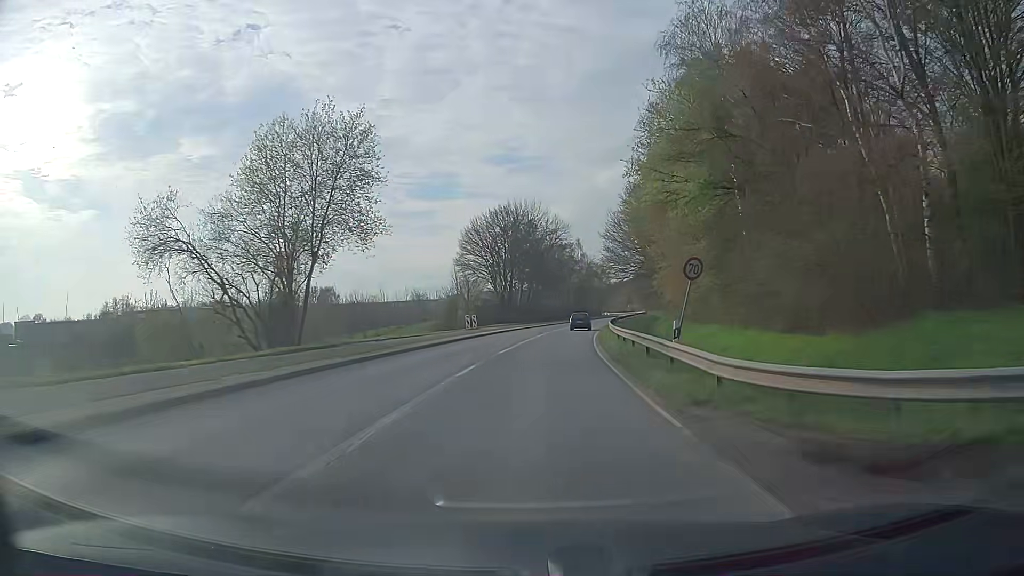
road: secondary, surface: asphalt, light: Day
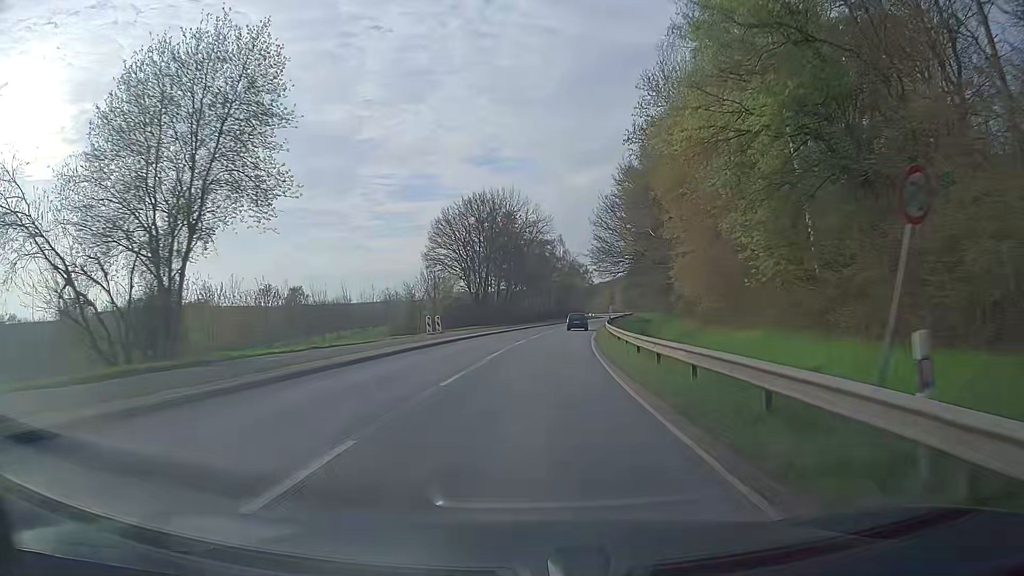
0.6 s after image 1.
(+0.1, +10.8) m; +2°
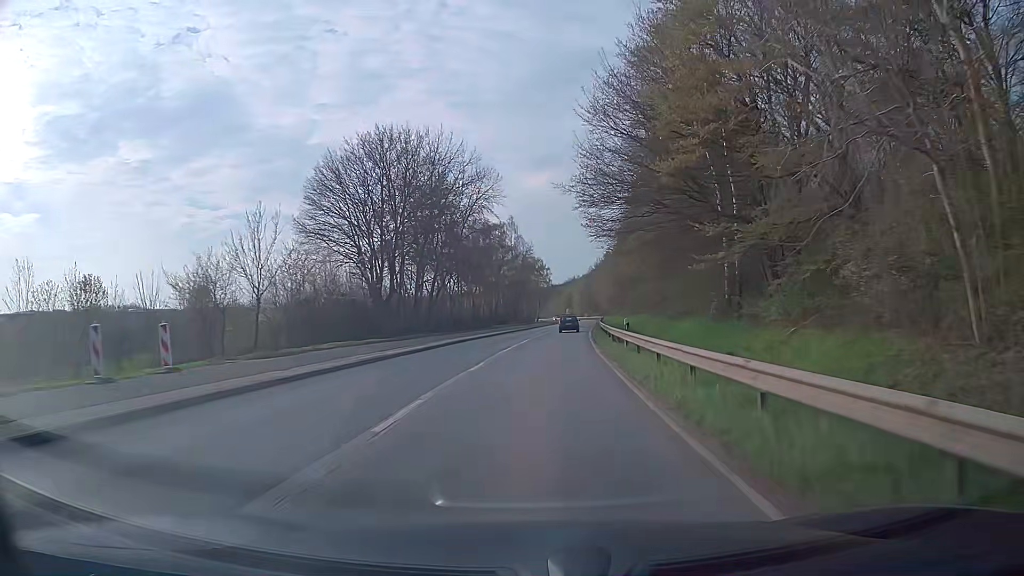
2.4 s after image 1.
(+1.2, +32.3) m; +4°
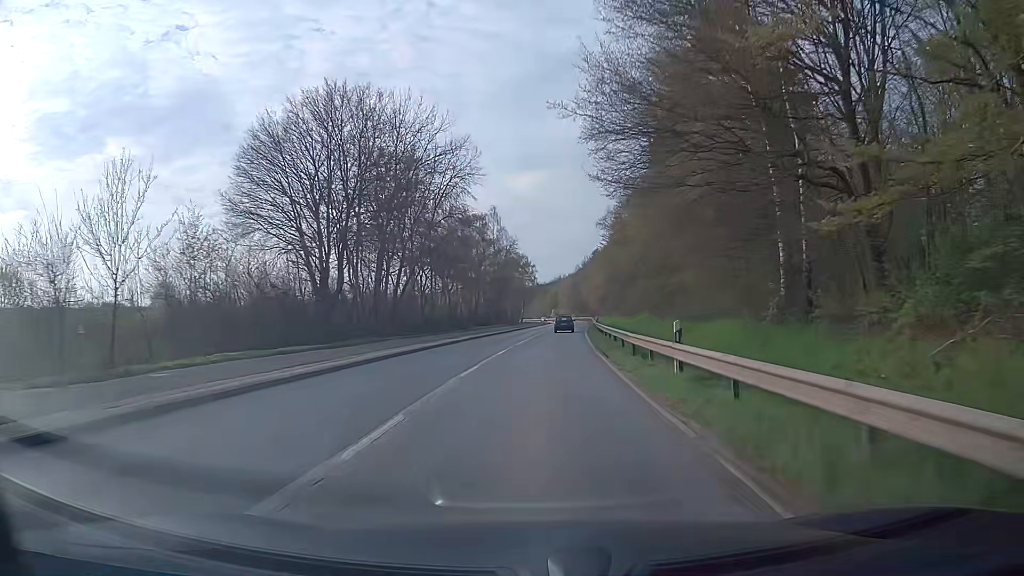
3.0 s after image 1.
(+0.1, +10.8) m; +1°
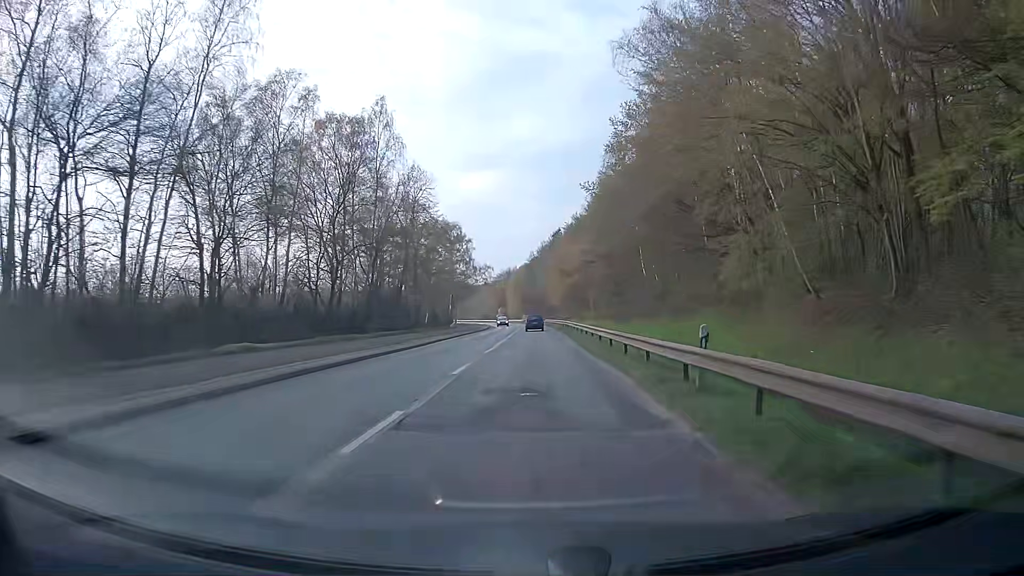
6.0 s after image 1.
(+2.5, +53.6) m; +4°
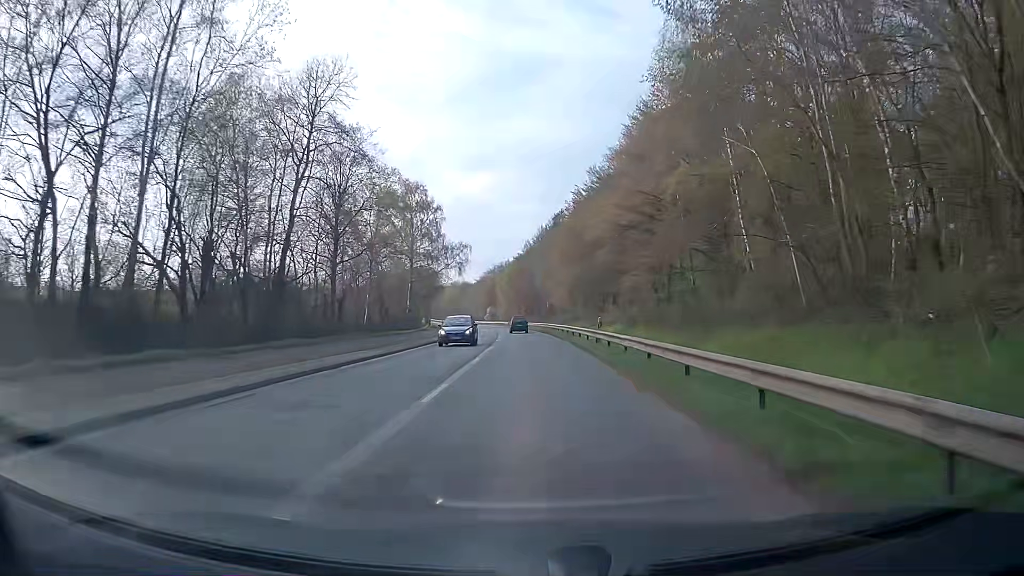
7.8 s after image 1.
(+0.1, +32.2) m; +1°
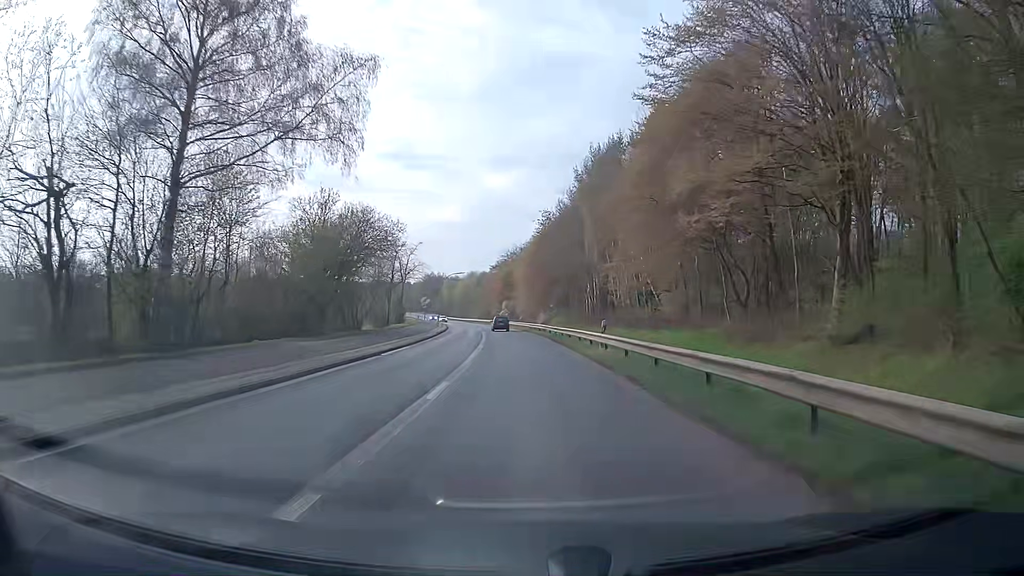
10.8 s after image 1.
(-0.9, +53.7) m; -2°
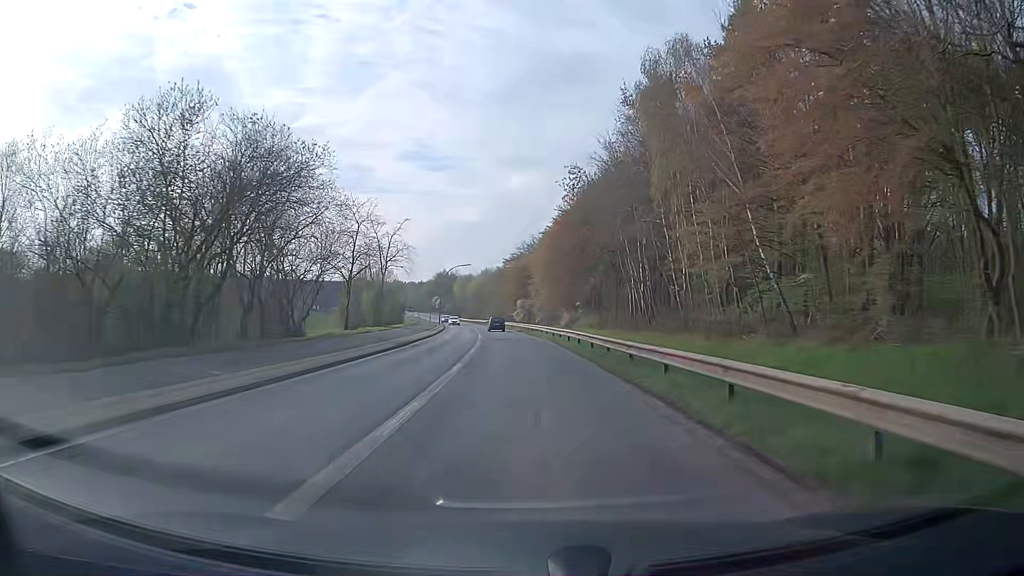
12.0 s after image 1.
(-0.3, +21.5) m; -1°
(0, +10) (0, +20) (-1, +30) (-1, +40) (-2, +50) (-3, +60) (-4, +70) (-5, +80) (-6, +90) (-8, +100) m
